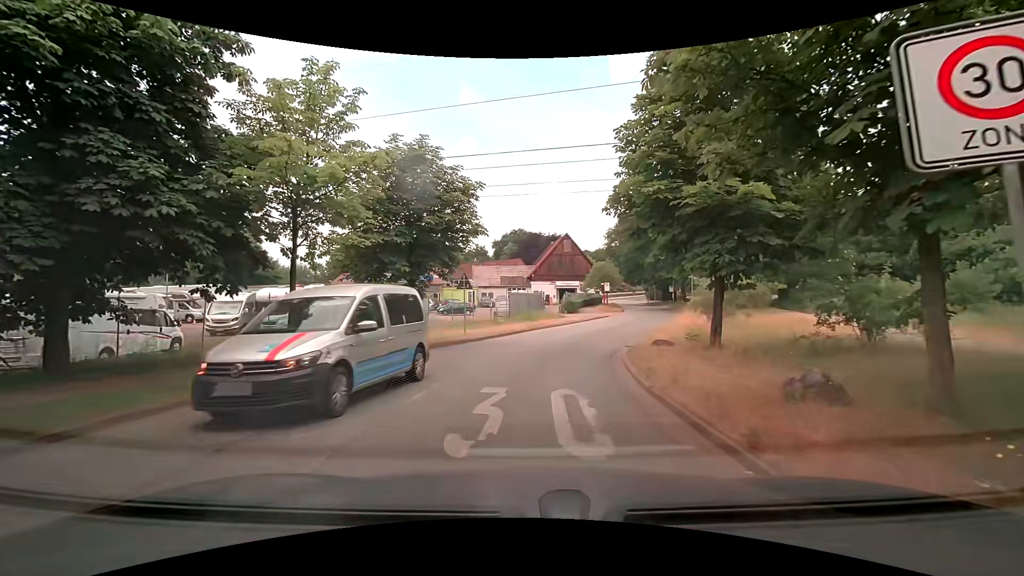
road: residential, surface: asphalt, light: Day
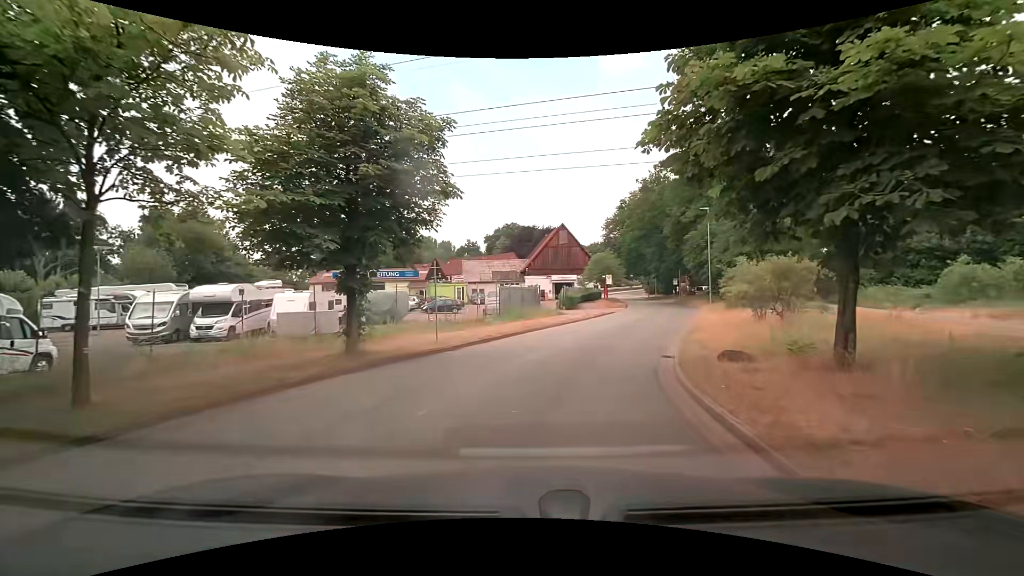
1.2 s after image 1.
(0.0, +5.9) m; 0°
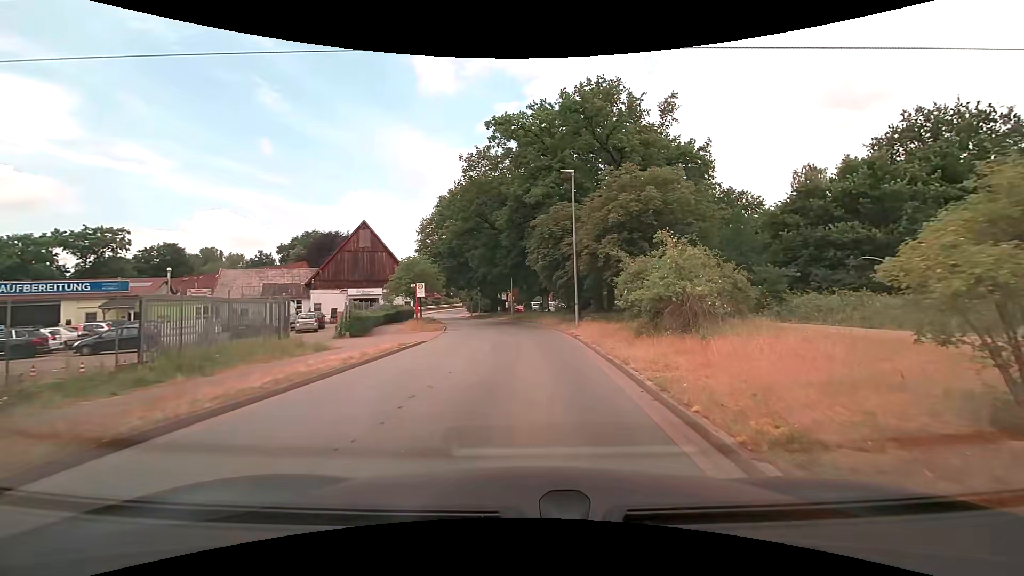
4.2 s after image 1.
(+2.9, +17.3) m; +21°
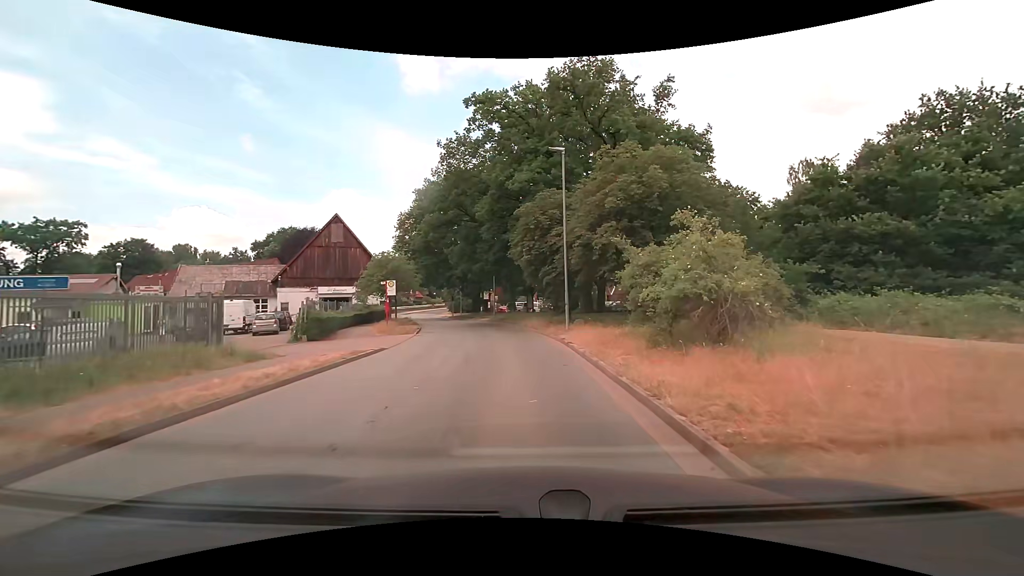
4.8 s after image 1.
(+0.1, +3.6) m; +2°
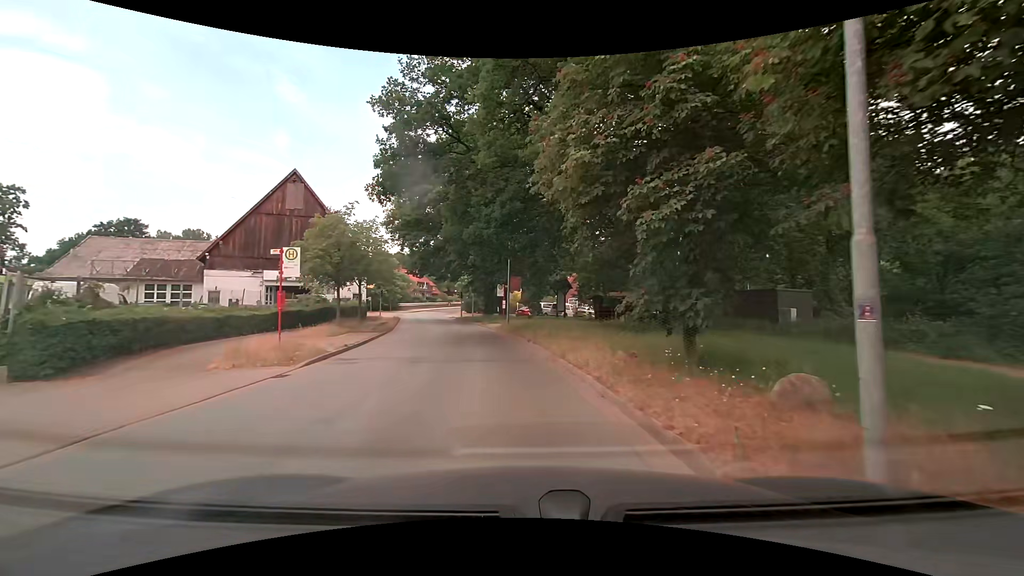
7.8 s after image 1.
(-0.1, +17.2) m; -3°
(0, +10) (-1, +20) (-3, +30) (-5, +40) (-7, +49) (-10, +59) (-12, +69) (-14, +79) (-16, +88) (-17, +98) m
